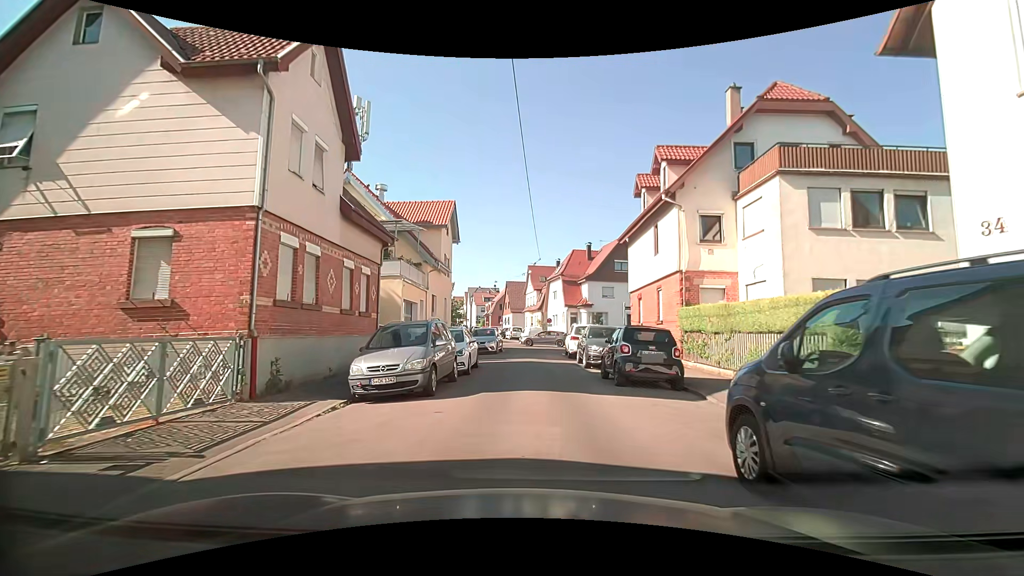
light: Day
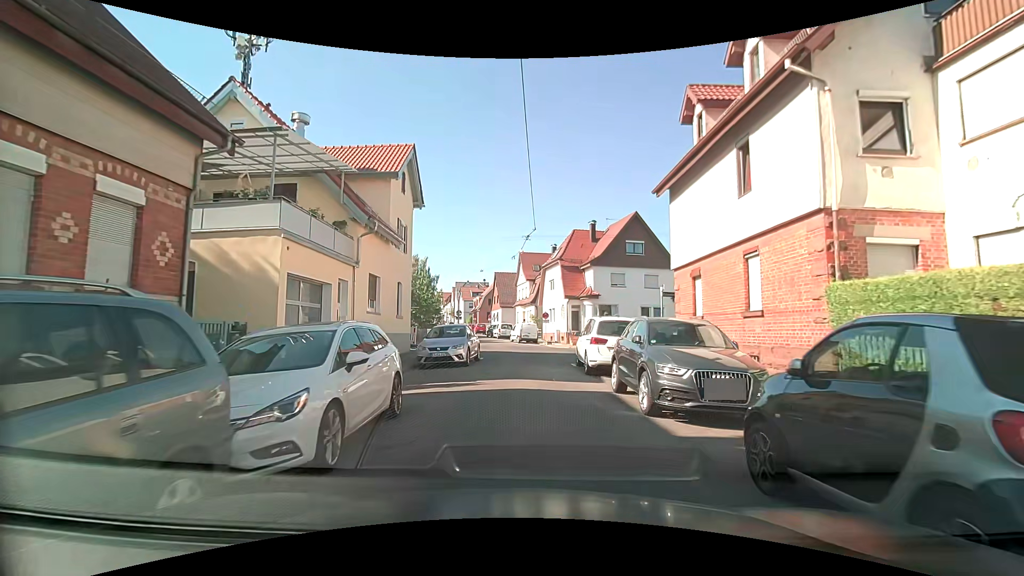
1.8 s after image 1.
(-0.1, +10.1) m; 0°
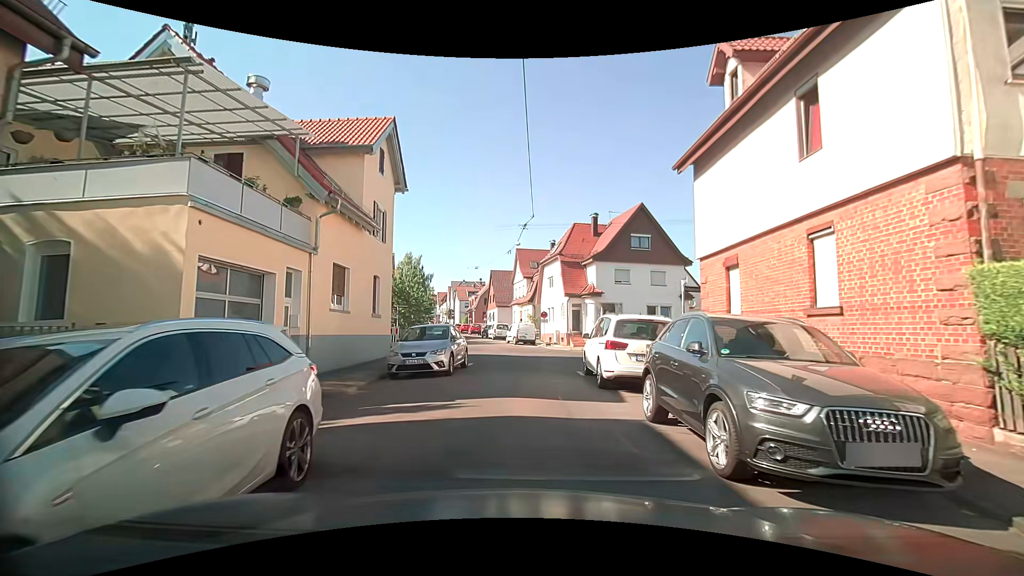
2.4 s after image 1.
(0.0, +3.1) m; +2°
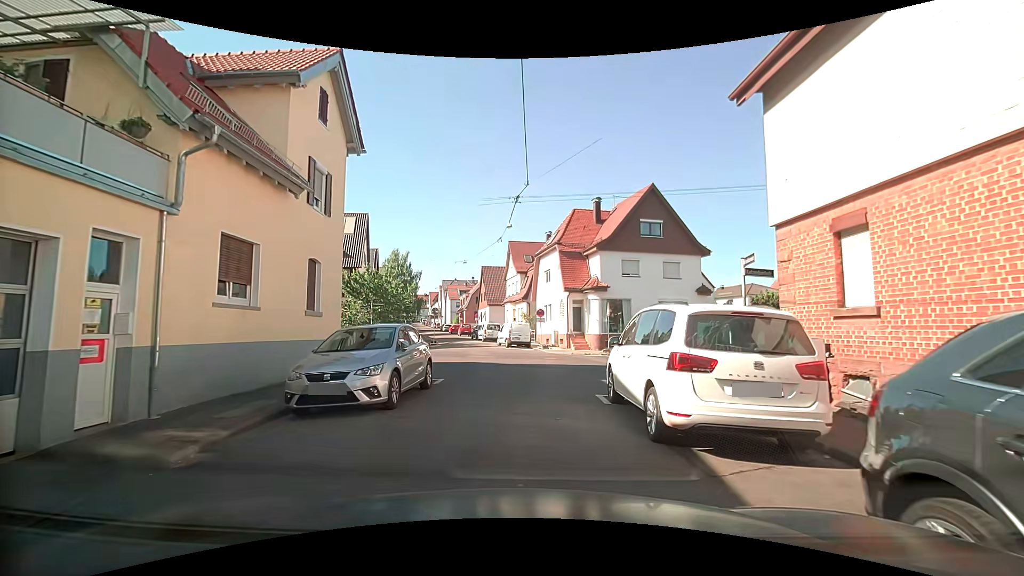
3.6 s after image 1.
(-0.1, +5.2) m; -1°
